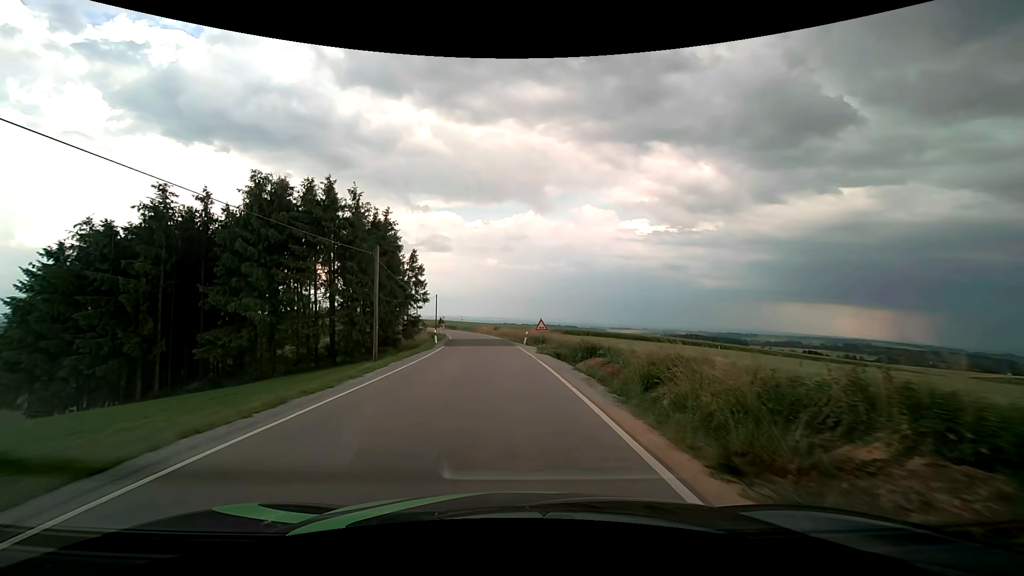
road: tertiary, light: Day
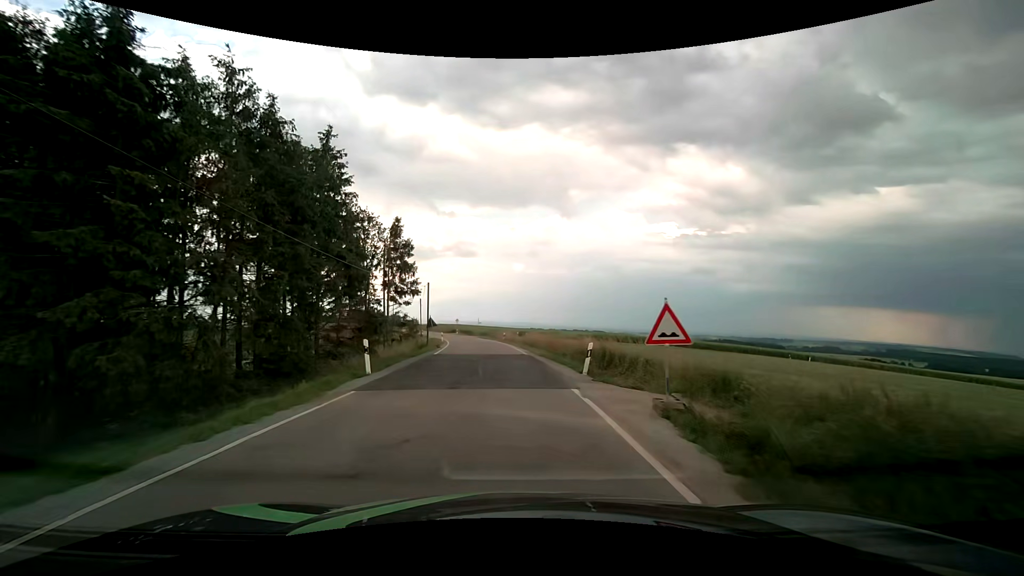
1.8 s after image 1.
(-0.6, +22.5) m; -3°
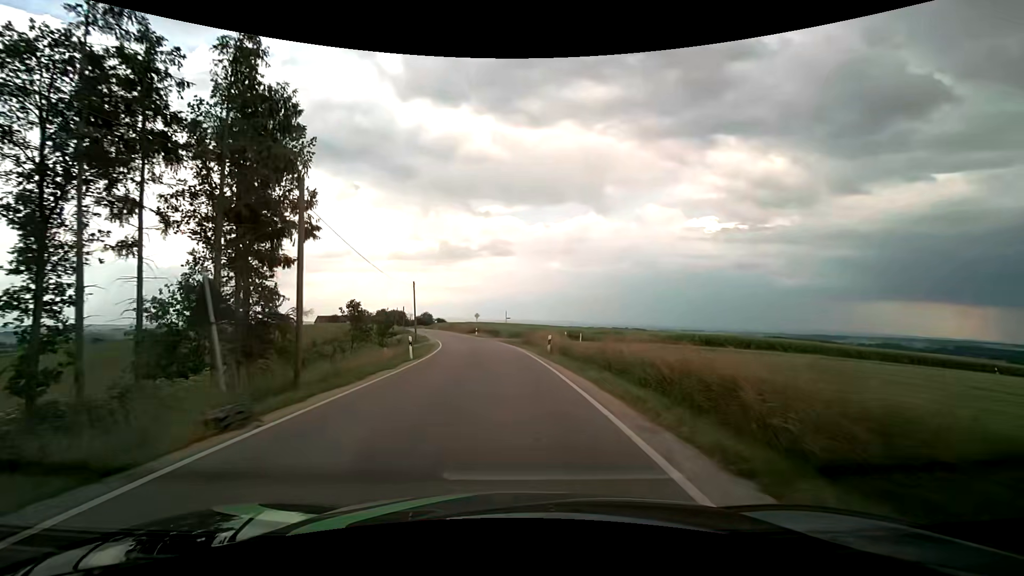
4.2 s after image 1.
(-1.0, +29.6) m; -4°
(0, +10) (-1, +20) (-1, +30) (-3, +40) (-4, +50) (-6, +60) (-8, +69) (-11, +79) (-13, +89) (-16, +98) m
